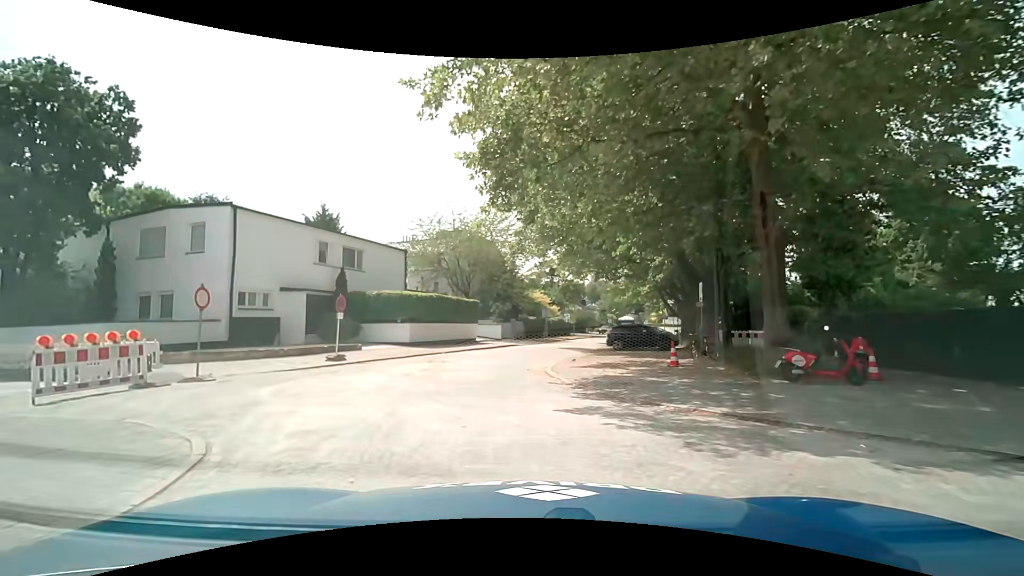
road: residential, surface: asphalt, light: Day
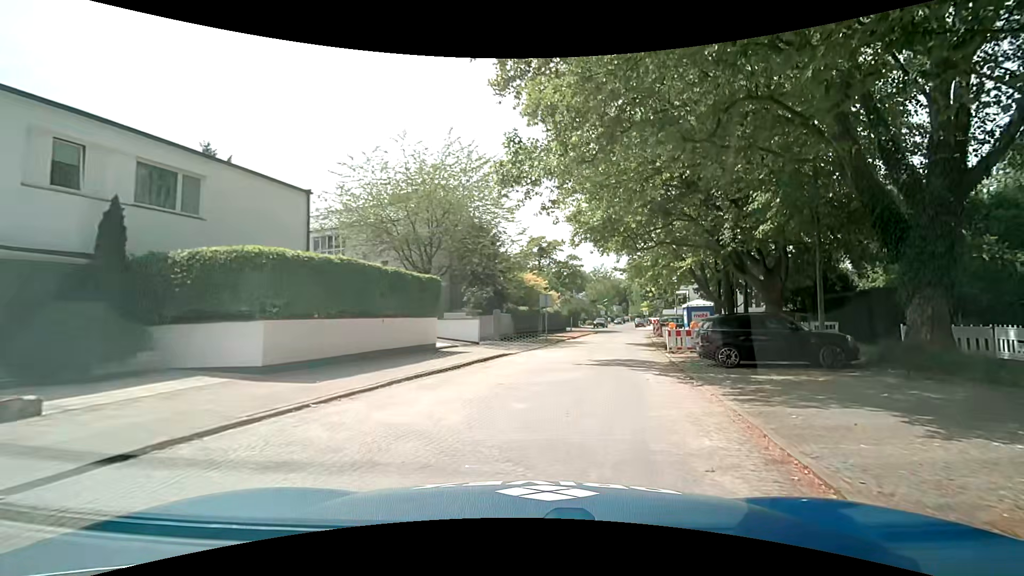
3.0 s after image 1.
(-0.8, +17.0) m; +5°
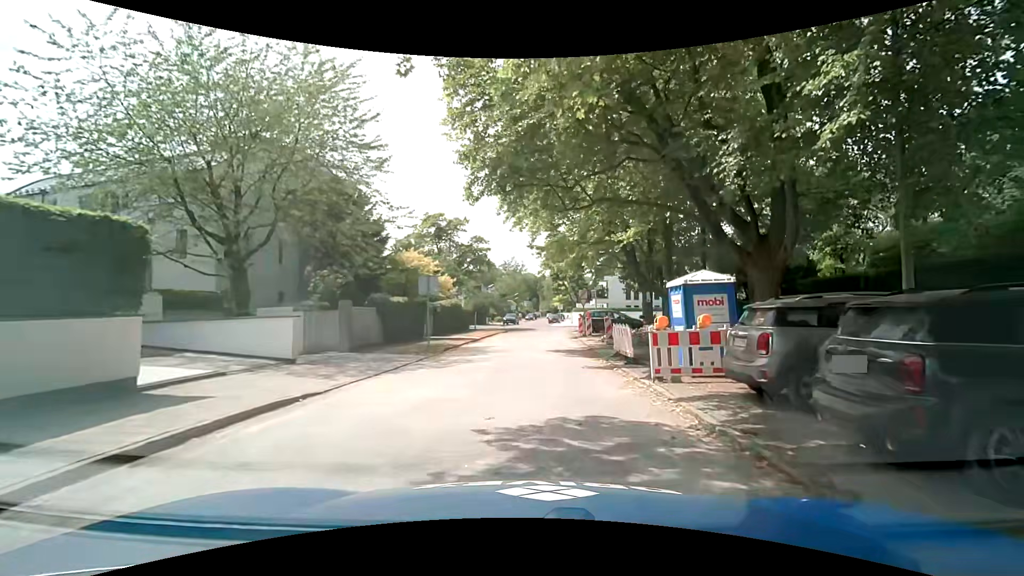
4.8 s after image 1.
(+1.1, +12.0) m; +8°
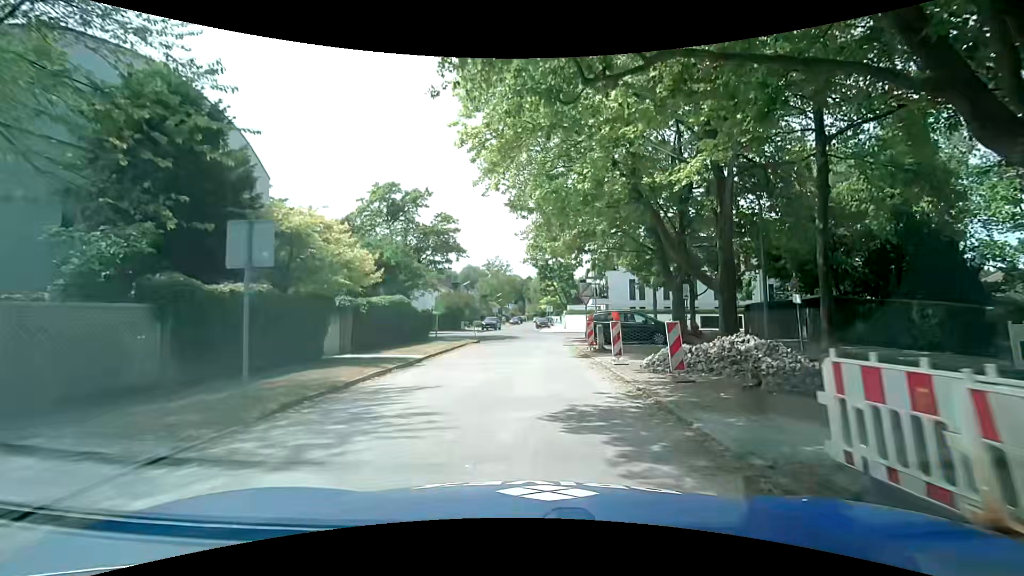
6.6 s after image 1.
(+0.5, +12.8) m; +3°
